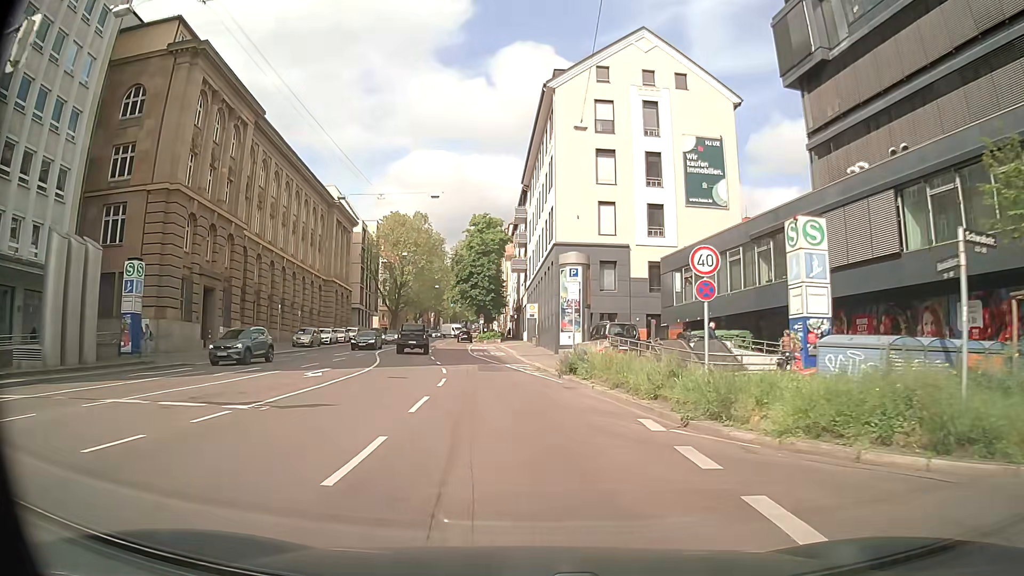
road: secondary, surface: asphalt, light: Day
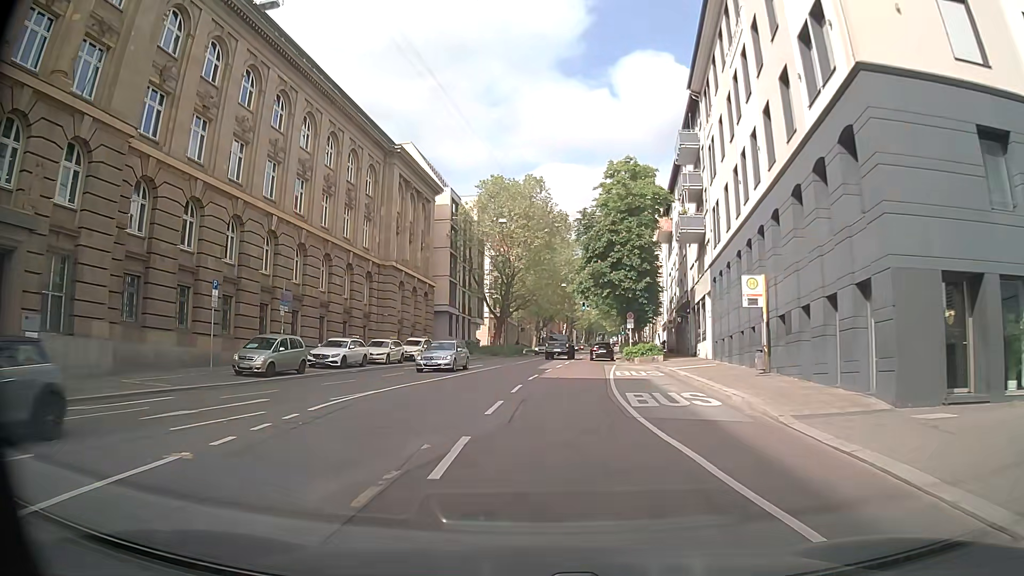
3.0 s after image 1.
(-2.7, +30.1) m; -12°
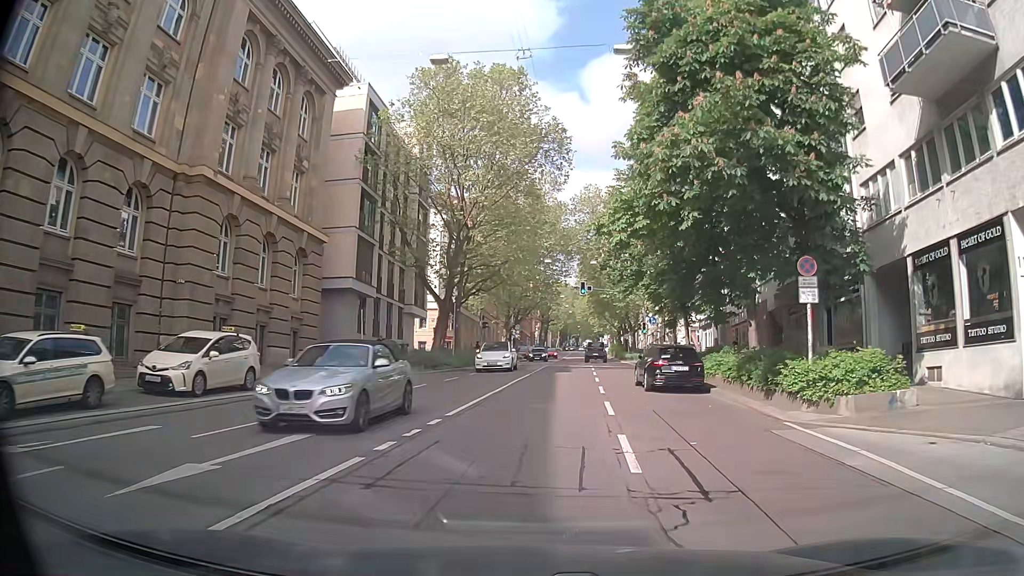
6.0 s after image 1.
(-0.1, +30.2) m; +3°
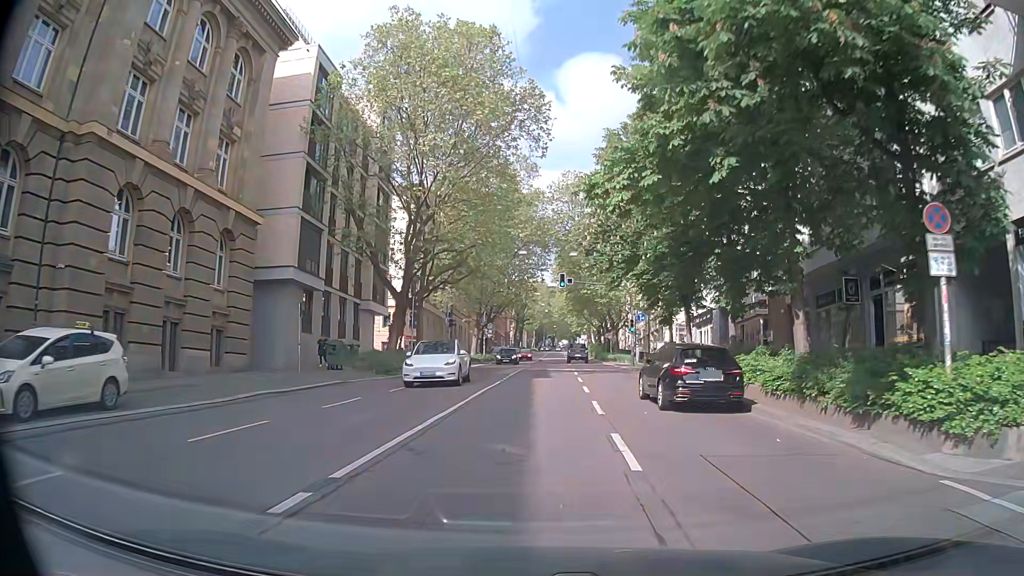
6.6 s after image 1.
(+0.1, +6.0) m; +2°
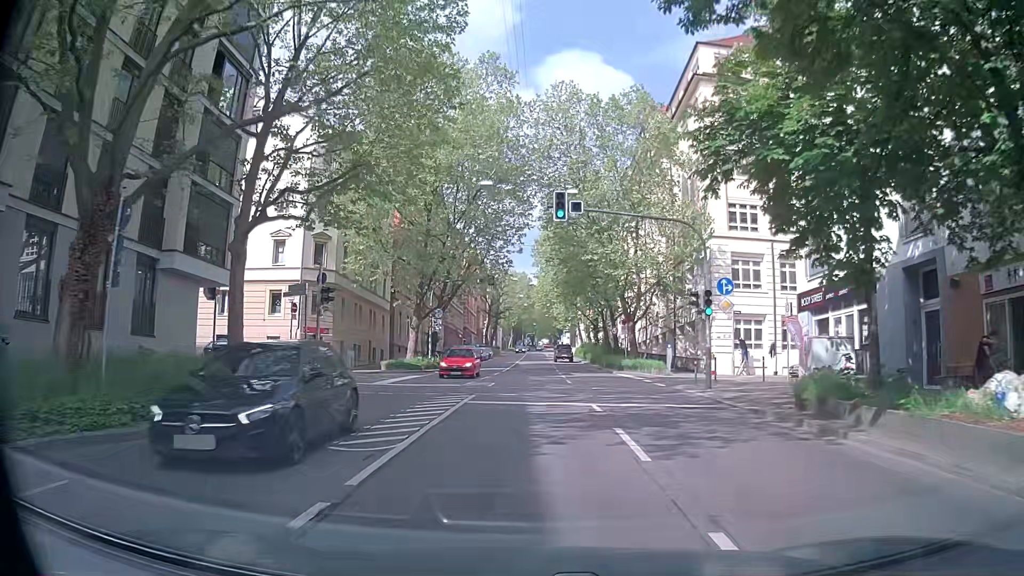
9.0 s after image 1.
(+0.4, +24.2) m; +2°
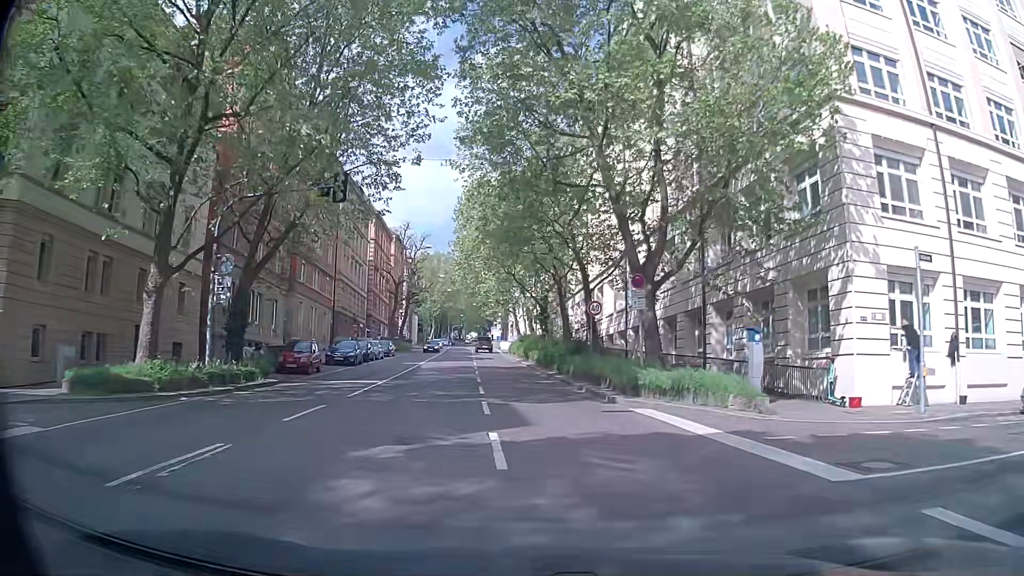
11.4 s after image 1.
(+0.8, +25.1) m; +6°
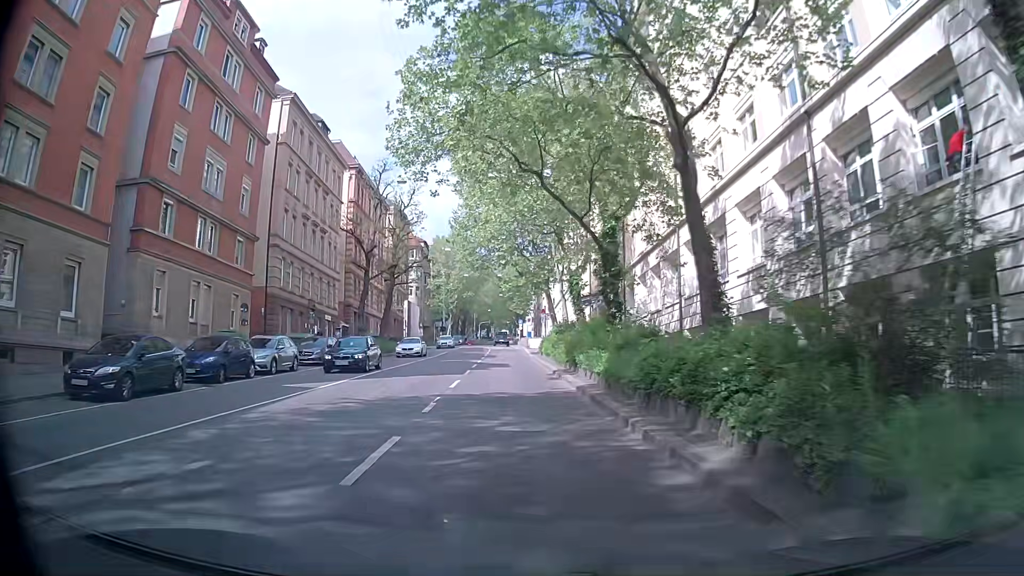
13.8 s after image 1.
(-0.6, +26.2) m; -3°
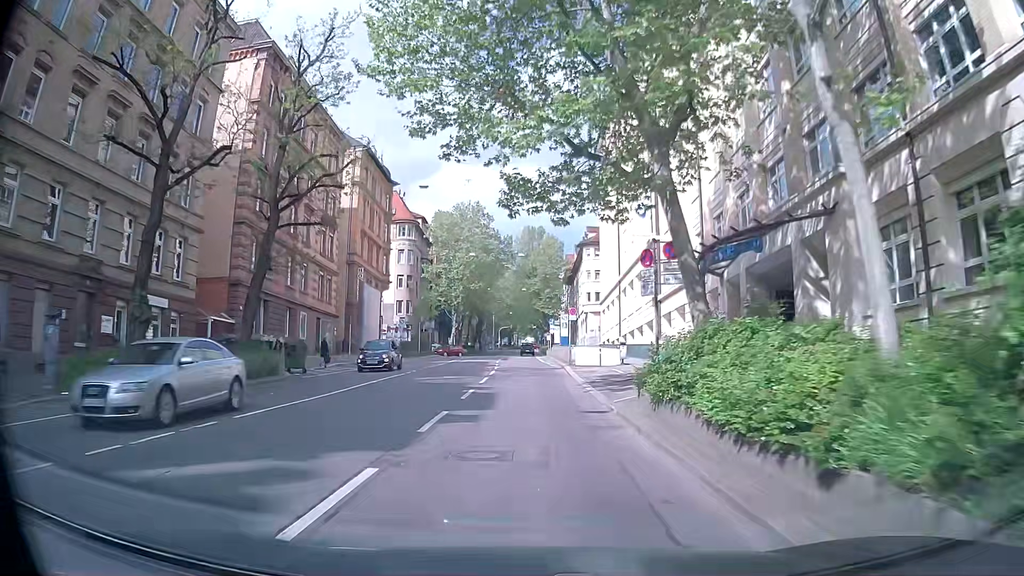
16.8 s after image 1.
(-1.1, +32.8) m; -2°
(0, +10) (0, +20) (0, +30) (0, +40) (0, +50) (0, +60) (0, +70) (0, +80) (0, +90) (0, +100) m
